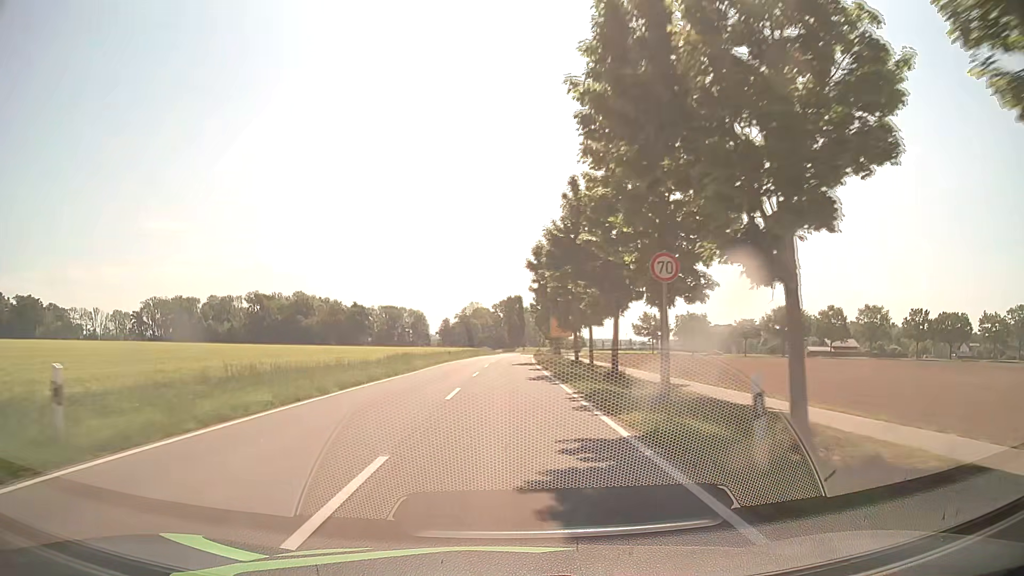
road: tertiary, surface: asphalt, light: Day
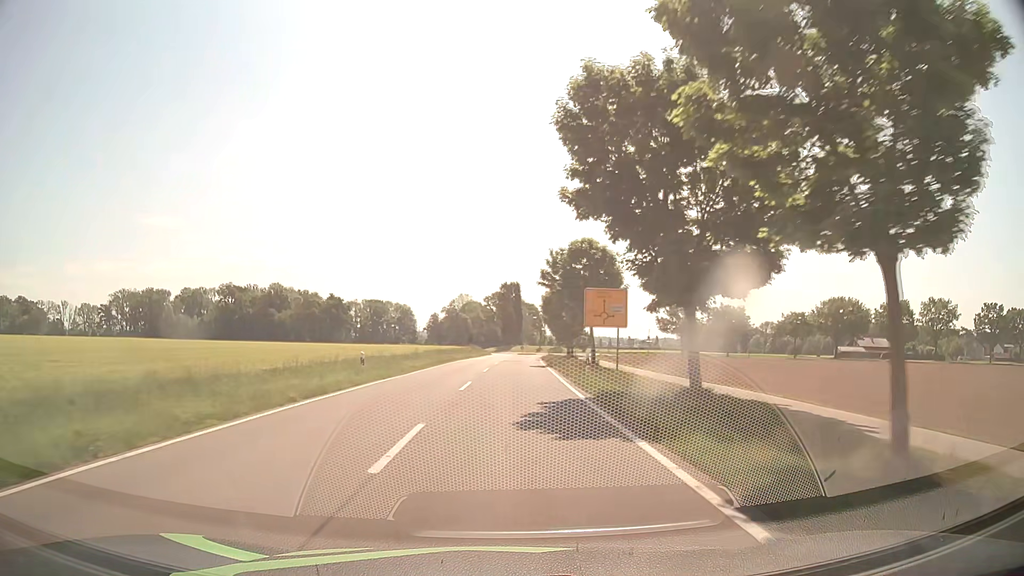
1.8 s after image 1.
(-0.1, +33.1) m; 0°
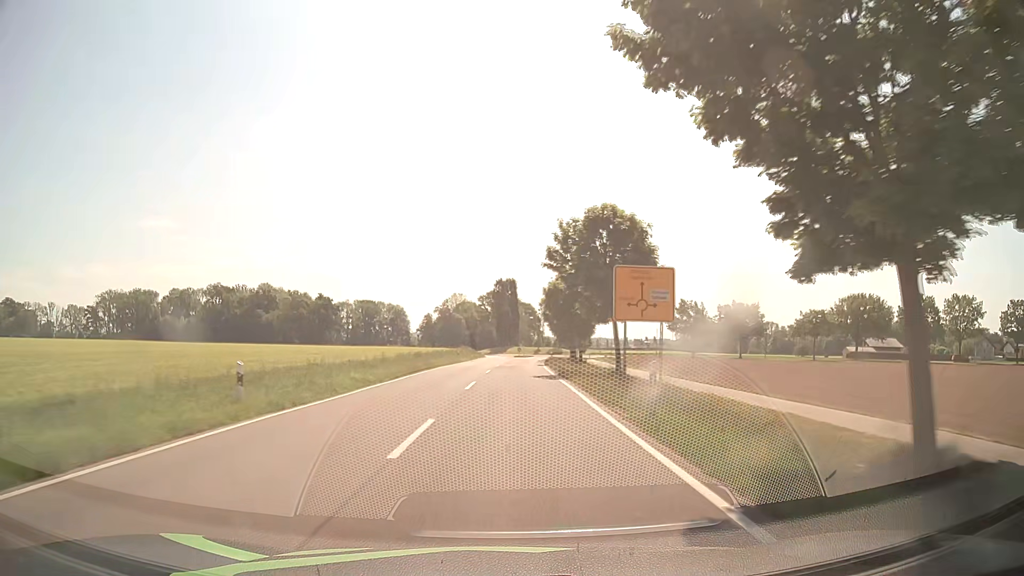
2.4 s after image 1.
(+0.1, +10.9) m; +1°
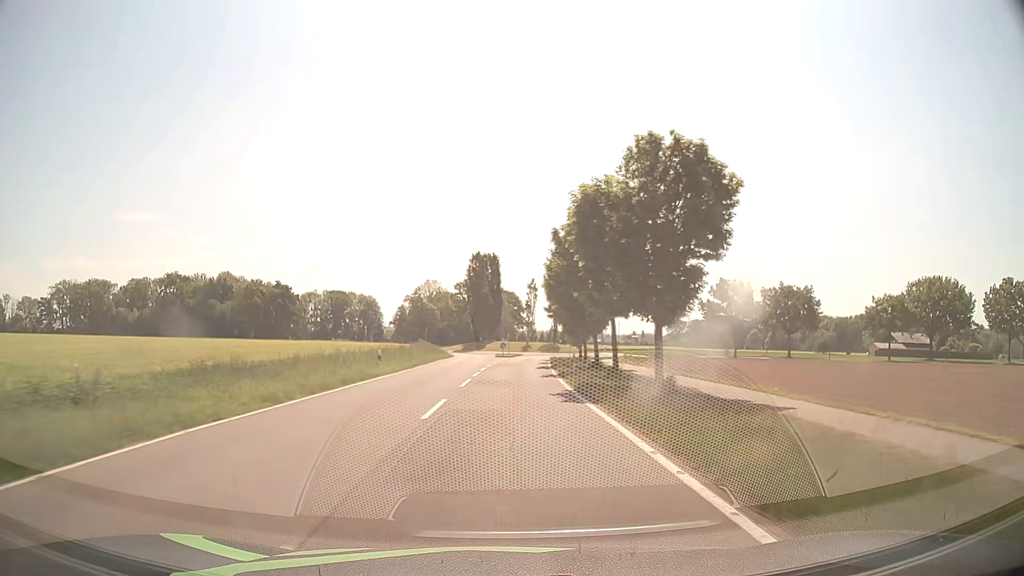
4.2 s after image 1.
(+0.3, +32.4) m; +1°
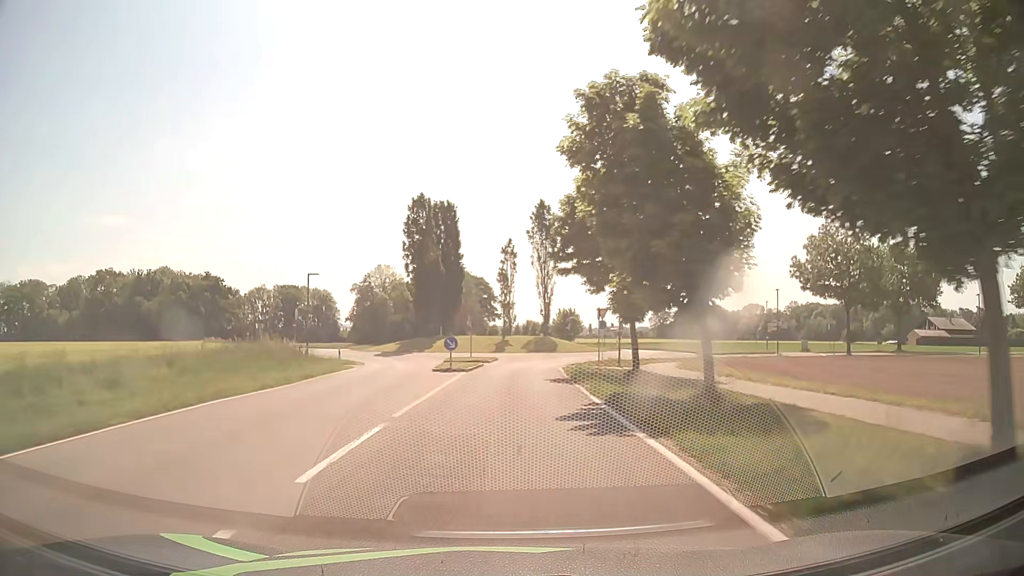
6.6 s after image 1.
(+0.9, +38.4) m; +3°
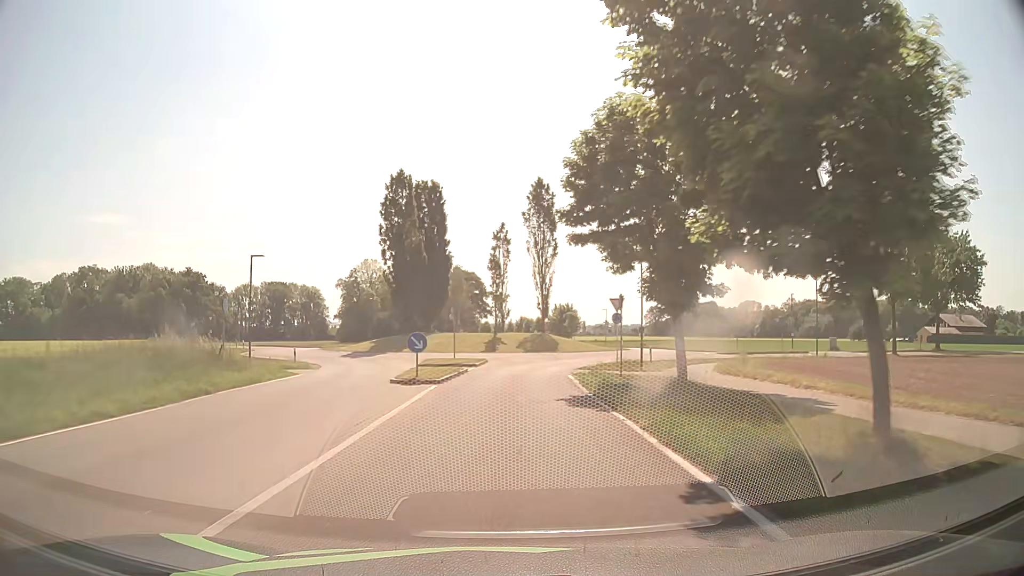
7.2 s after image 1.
(0.0, +8.4) m; 0°
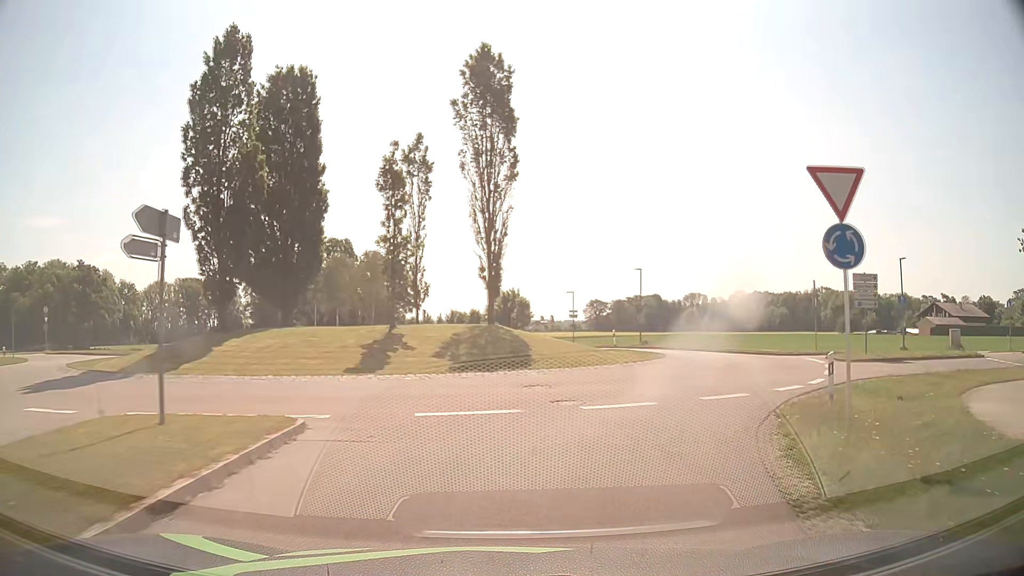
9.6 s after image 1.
(+0.9, +27.4) m; +6°
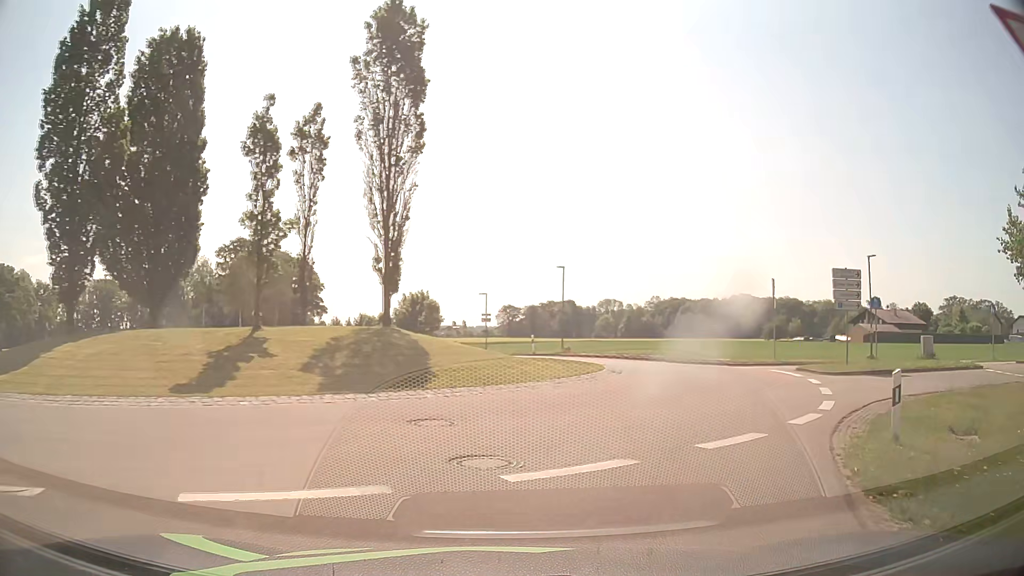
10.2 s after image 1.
(+0.2, +5.4) m; +6°
(+2, +10) (+5, +19) (+6, +29) (+1, +38) (-5, +46) (-9, +55) (-11, +65) (-13, +75) (-14, +85) (-16, +94) m
